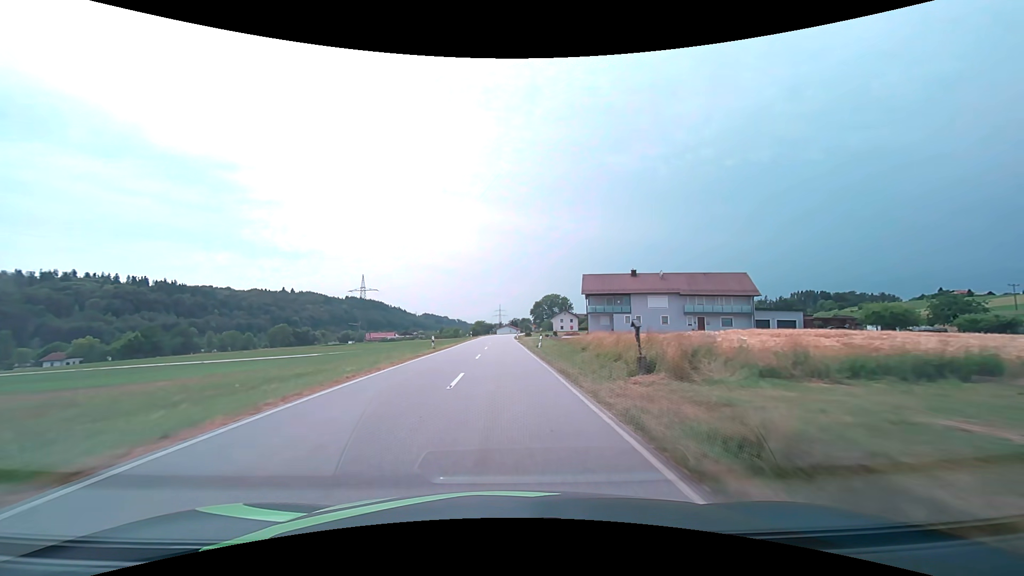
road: secondary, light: Day
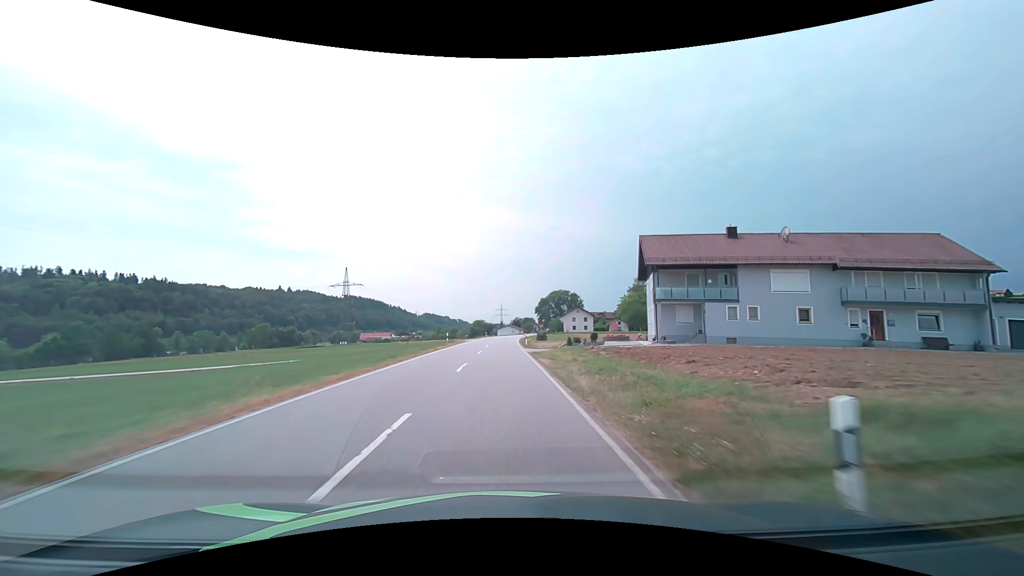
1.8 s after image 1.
(0.0, +31.4) m; 0°
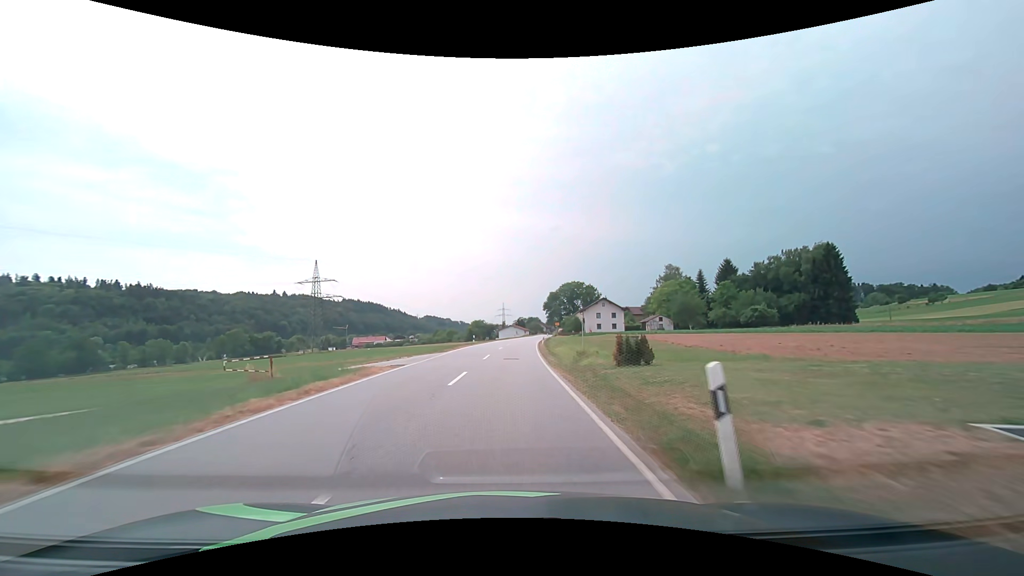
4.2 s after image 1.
(-0.1, +39.9) m; 0°
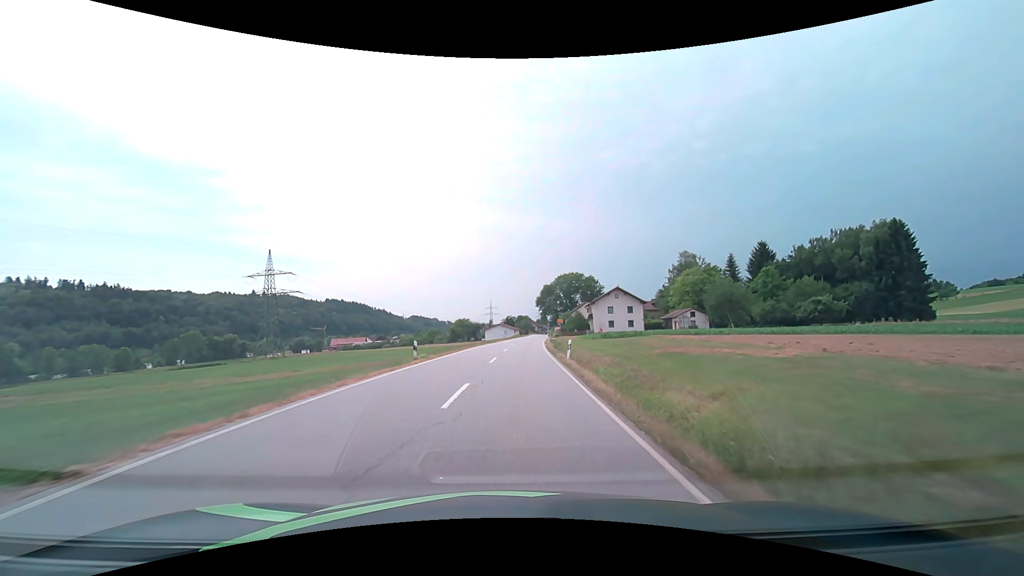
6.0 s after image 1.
(+0.3, +27.6) m; +2°
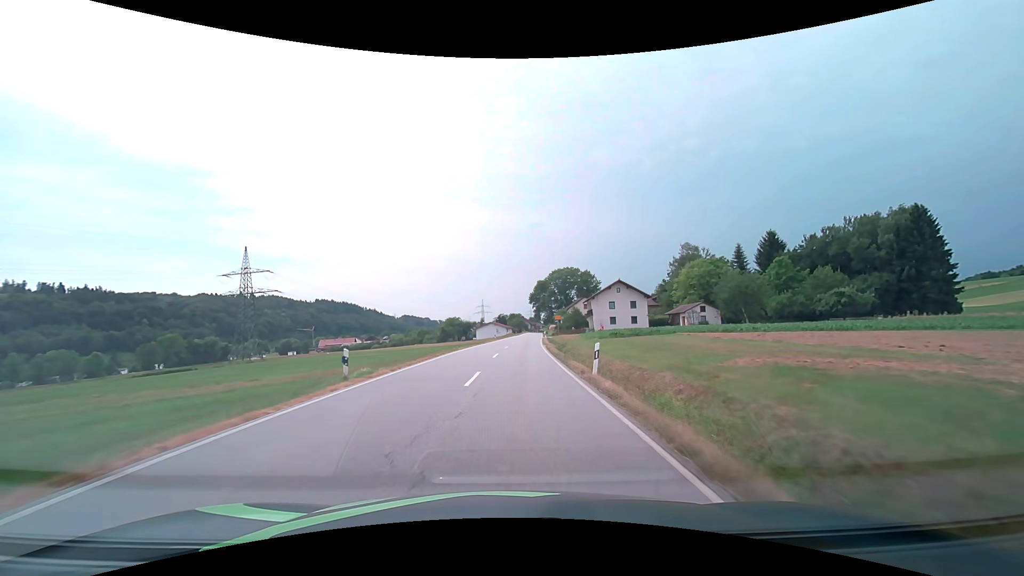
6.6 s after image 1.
(+0.1, +8.7) m; +1°
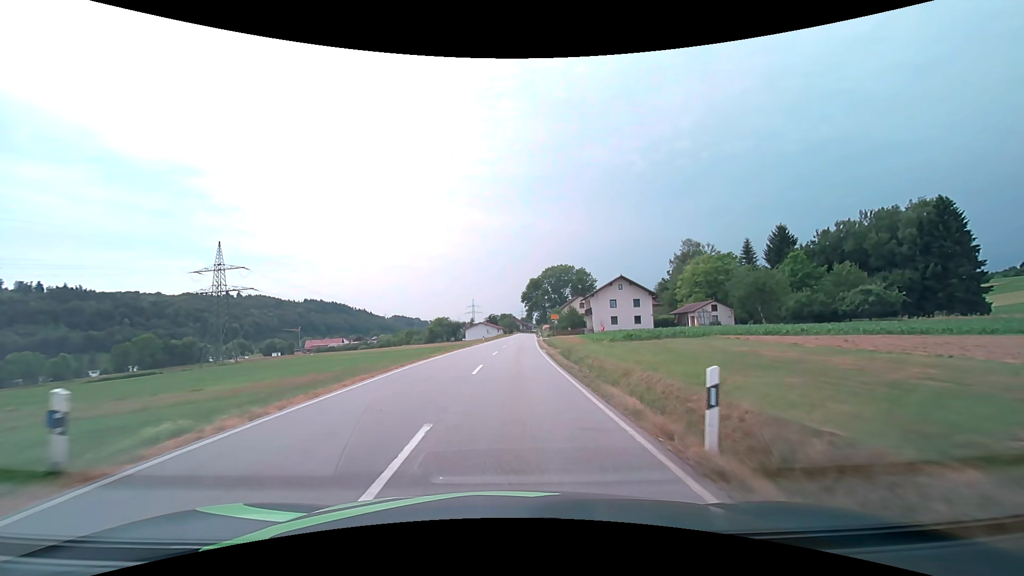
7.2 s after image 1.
(+0.1, +8.5) m; +1°
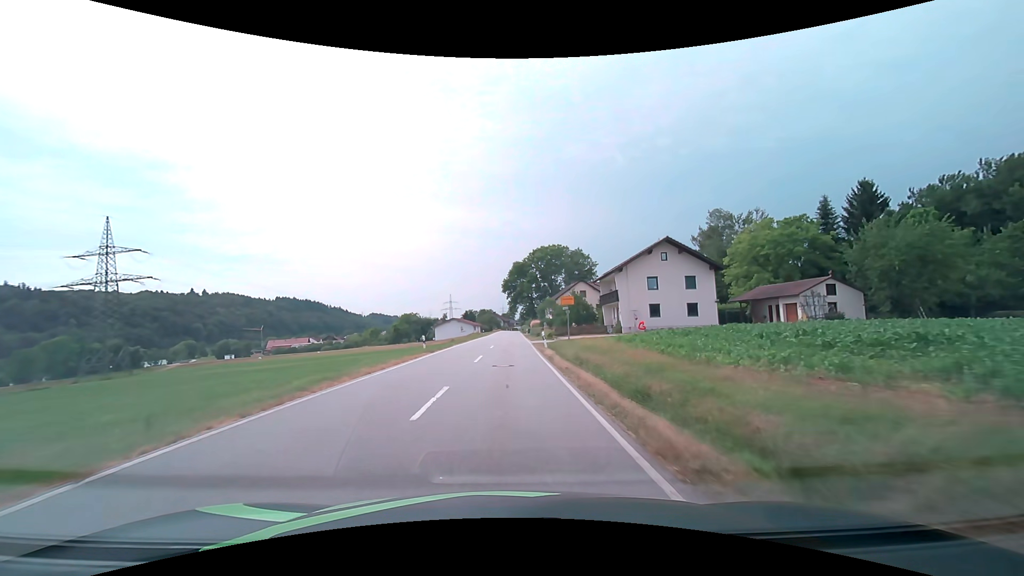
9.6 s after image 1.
(+0.8, +31.7) m; +2°
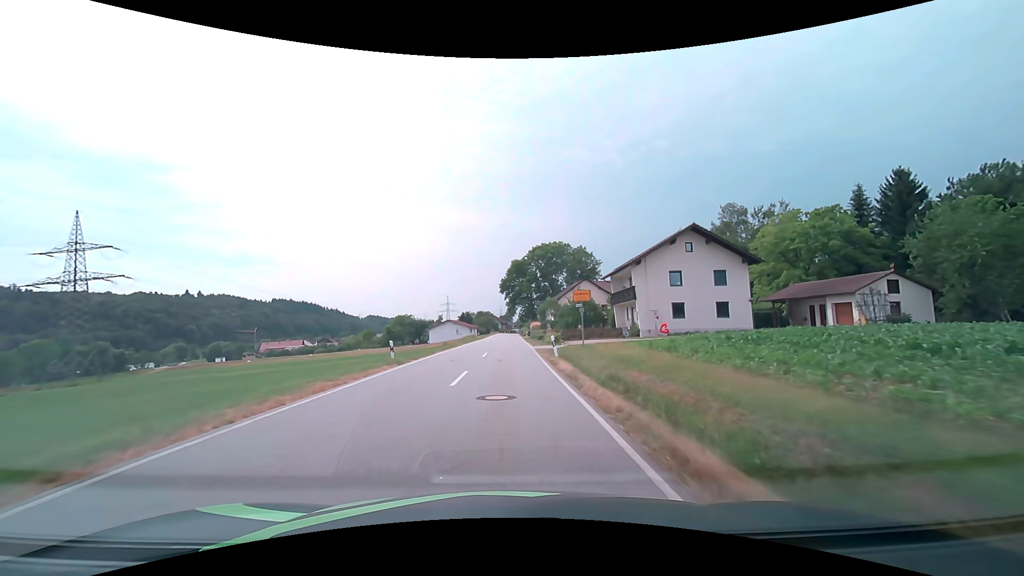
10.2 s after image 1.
(0.0, +7.4) m; 0°
(0, +10) (0, +20) (0, +30) (0, +40) (+1, +50) (+1, +60) (+1, +70) (+1, +80) (+1, +90) (+1, +100) m
